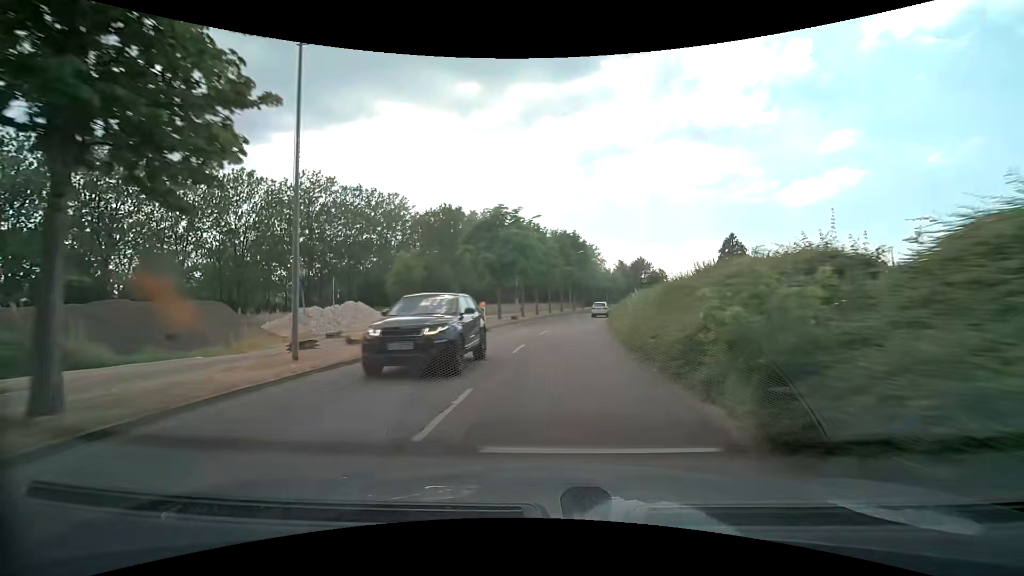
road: tertiary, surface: asphalt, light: Day
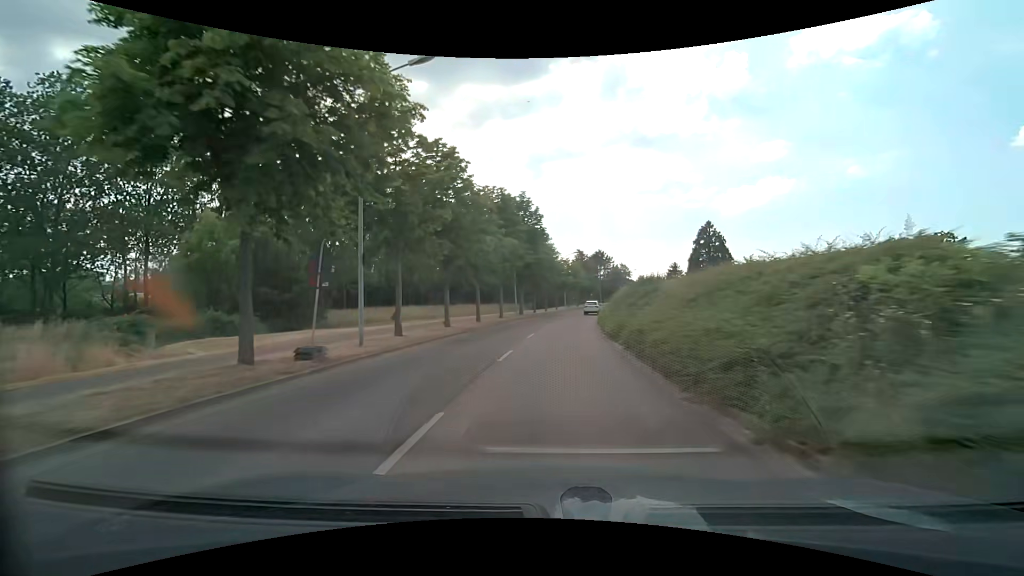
(+1.6, +28.3) m; +6°
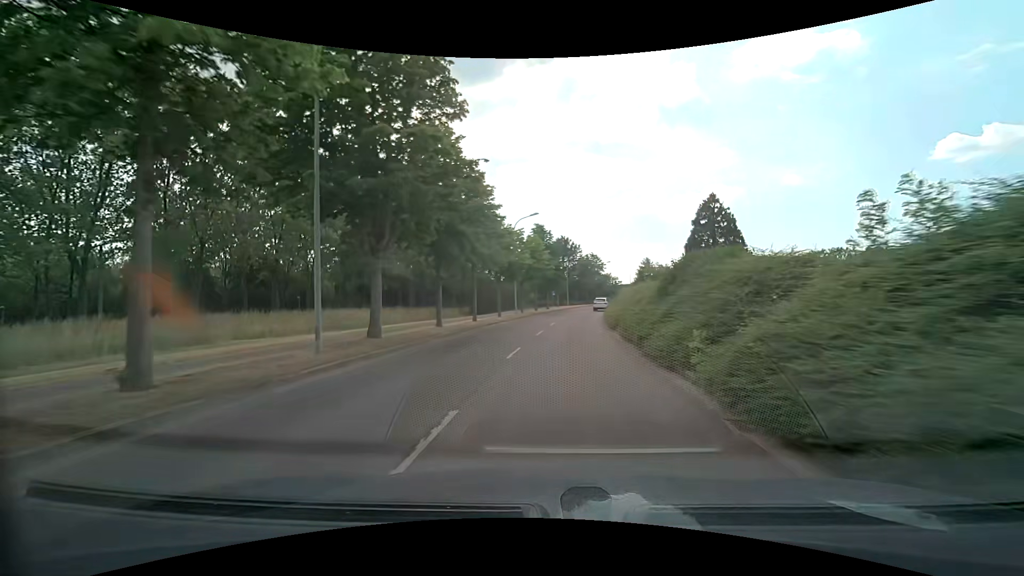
(+1.6, +35.7) m; +5°
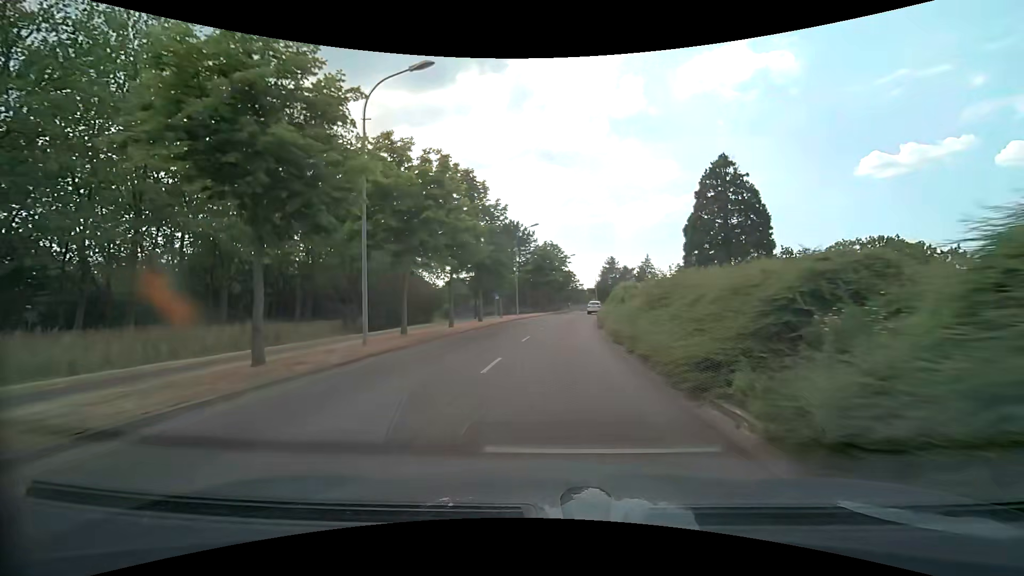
(+1.4, +29.1) m; +5°
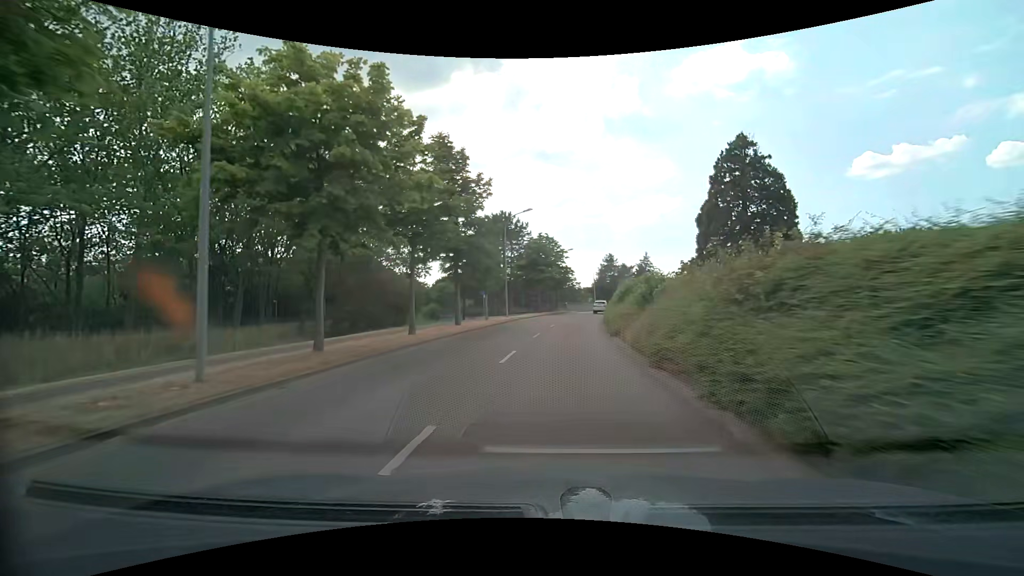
(+0.1, +7.4) m; +1°
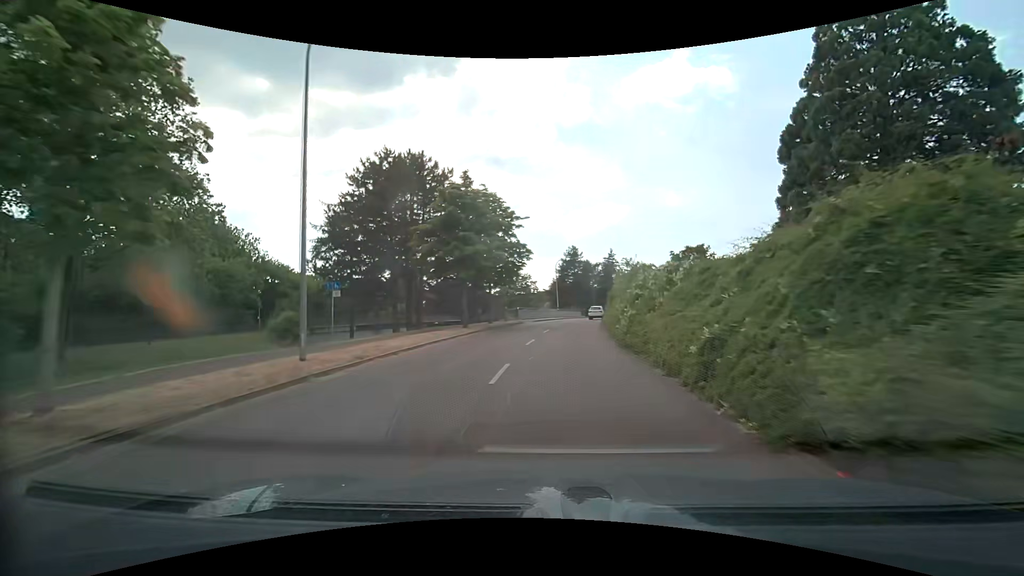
(+1.2, +29.7) m; +5°
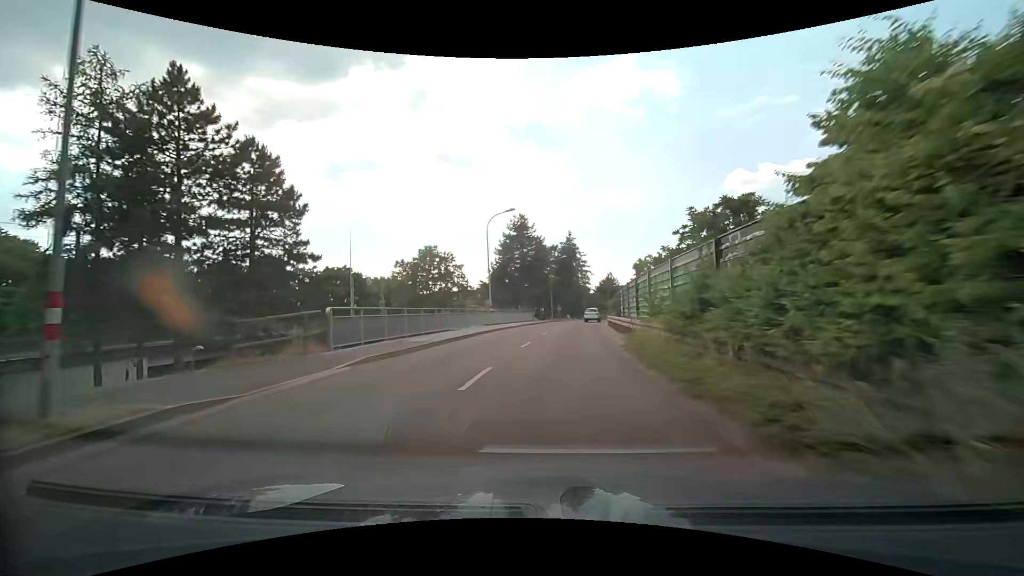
(+2.3, +36.2) m; +6°
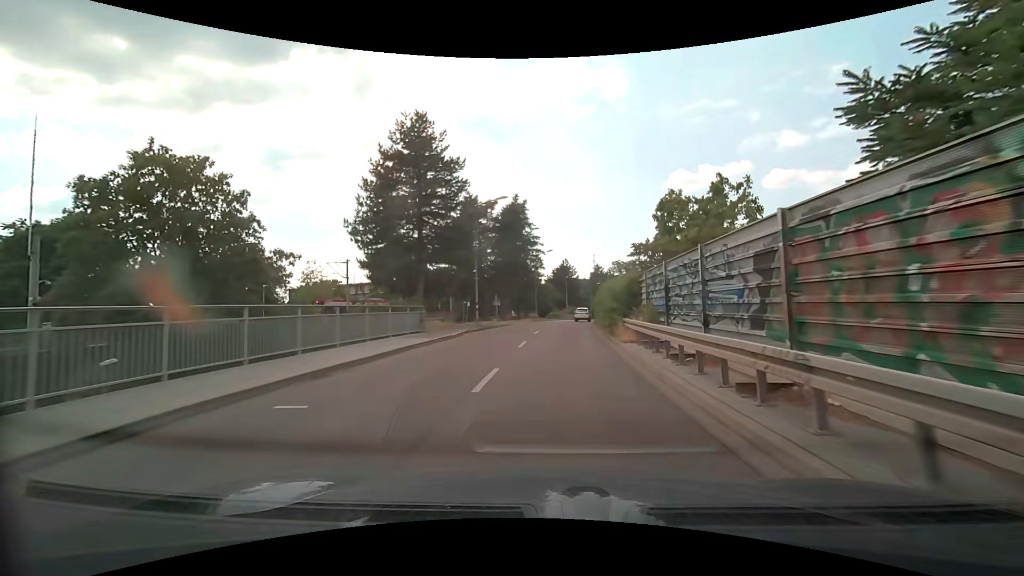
(+1.6, +35.9) m; +6°
(0, +10) (+1, +20) (+1, +30) (+2, +40) (+3, +50) (+4, +60) (+6, +70) (+7, +80) (+9, +89) (+11, +99) m
